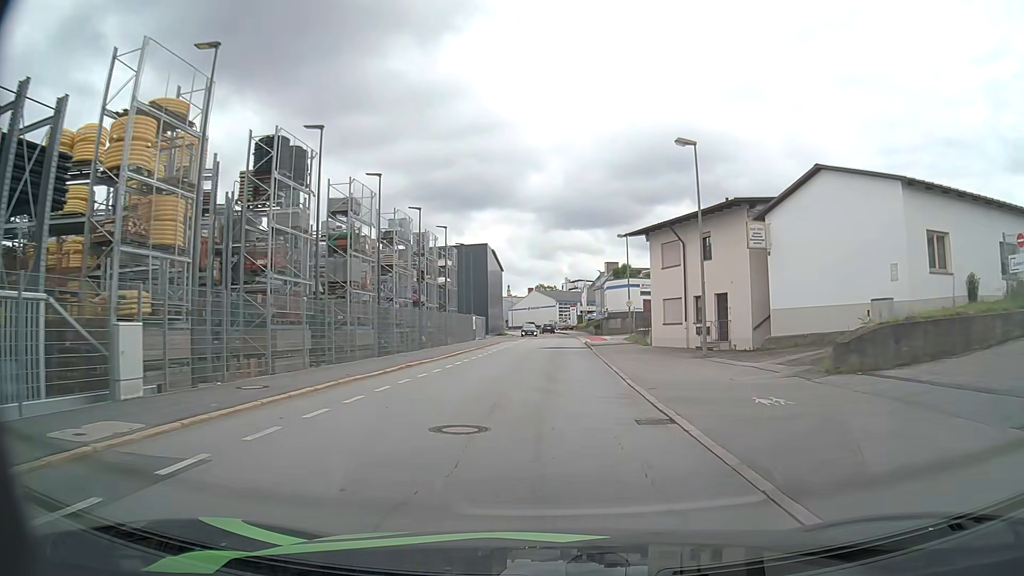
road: residential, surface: asphalt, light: Day
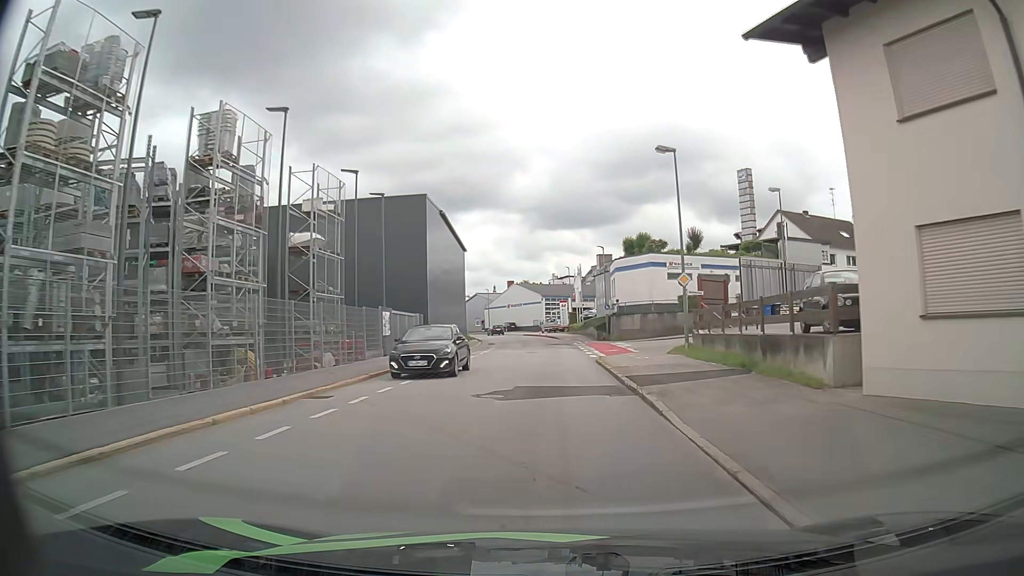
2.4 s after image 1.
(+0.6, +26.0) m; +1°
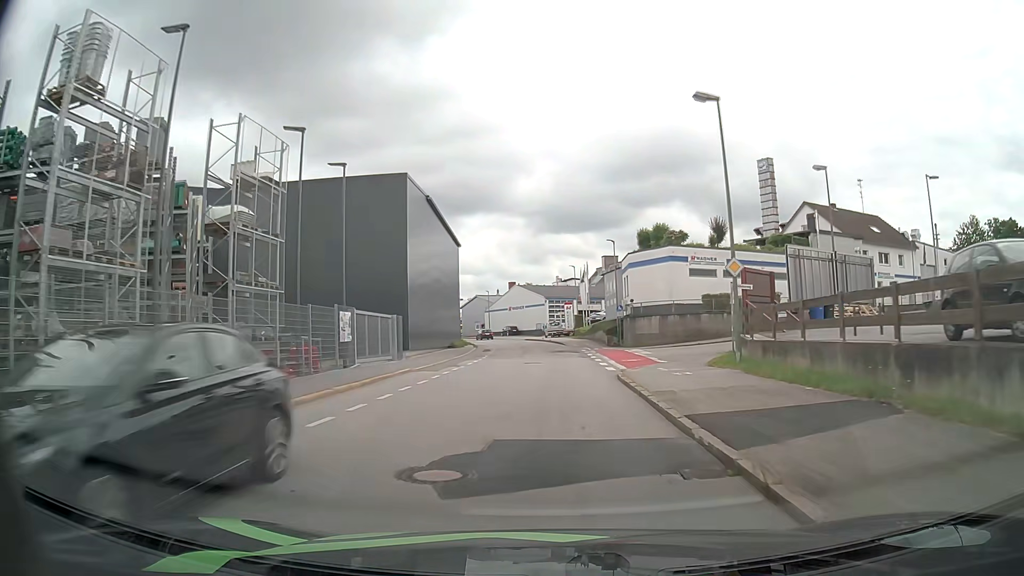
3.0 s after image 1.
(0.0, +6.7) m; -1°
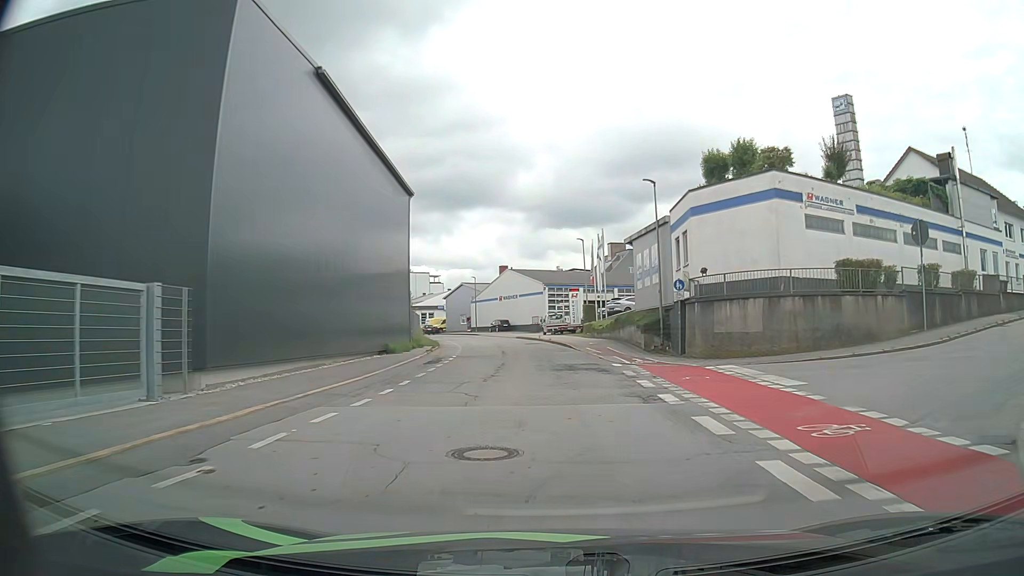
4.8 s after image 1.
(+0.2, +20.5) m; +1°
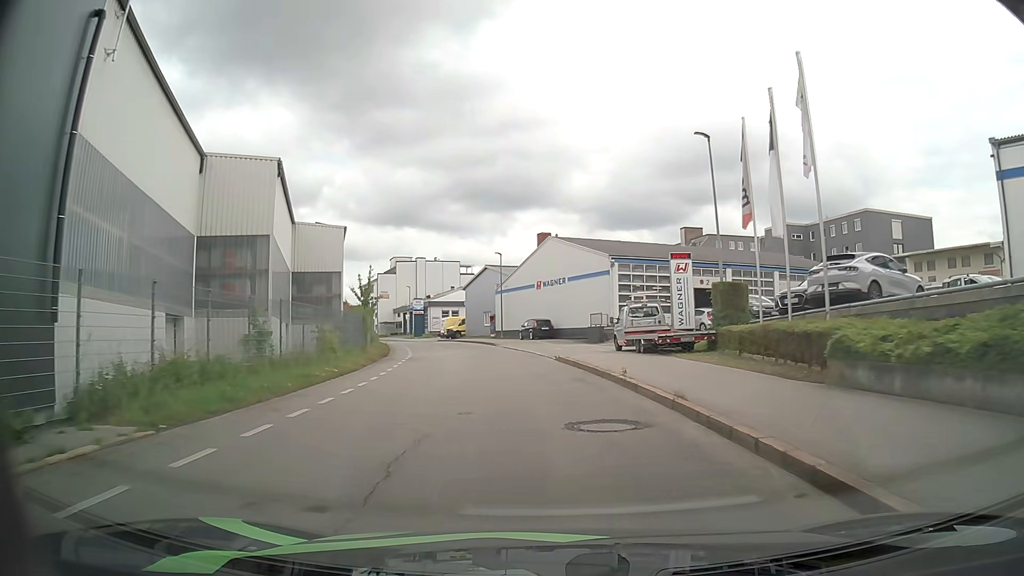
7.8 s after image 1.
(-1.0, +33.9) m; -4°
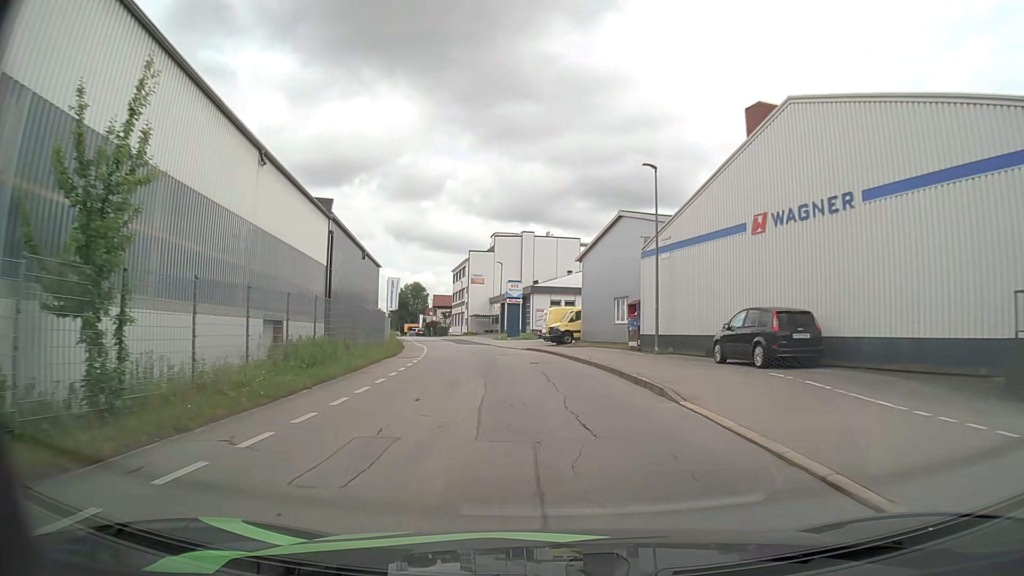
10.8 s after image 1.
(-4.0, +33.5) m; -12°
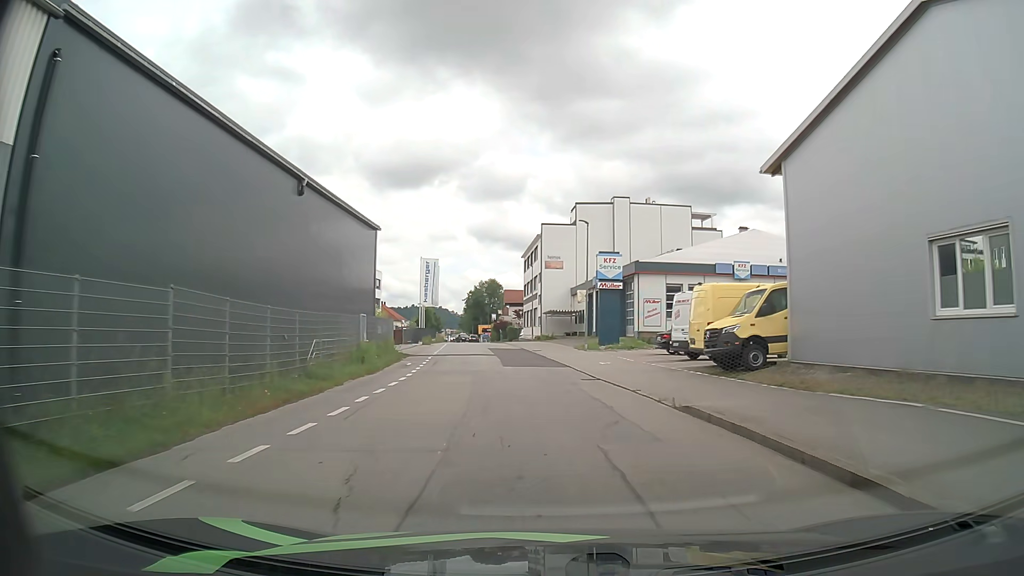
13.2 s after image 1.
(-2.1, +27.6) m; -9°
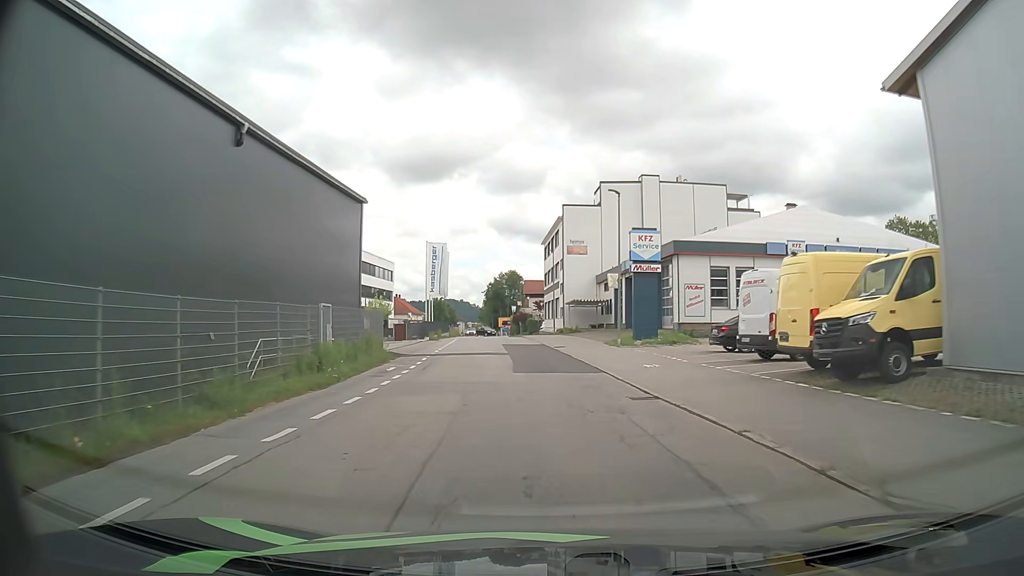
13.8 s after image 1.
(+0.2, +7.1) m; +1°
(0, +10) (-1, +20) (-1, +30) (-2, +40) (-3, +50) (-4, +60) (-5, +70) (-6, +80) (-7, +90) (-8, +100) m
